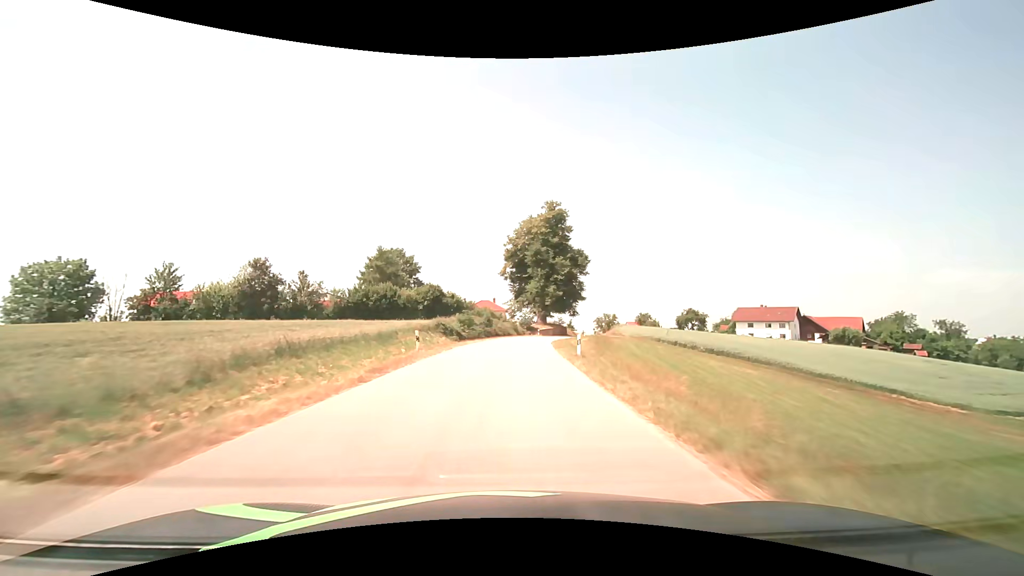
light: Day
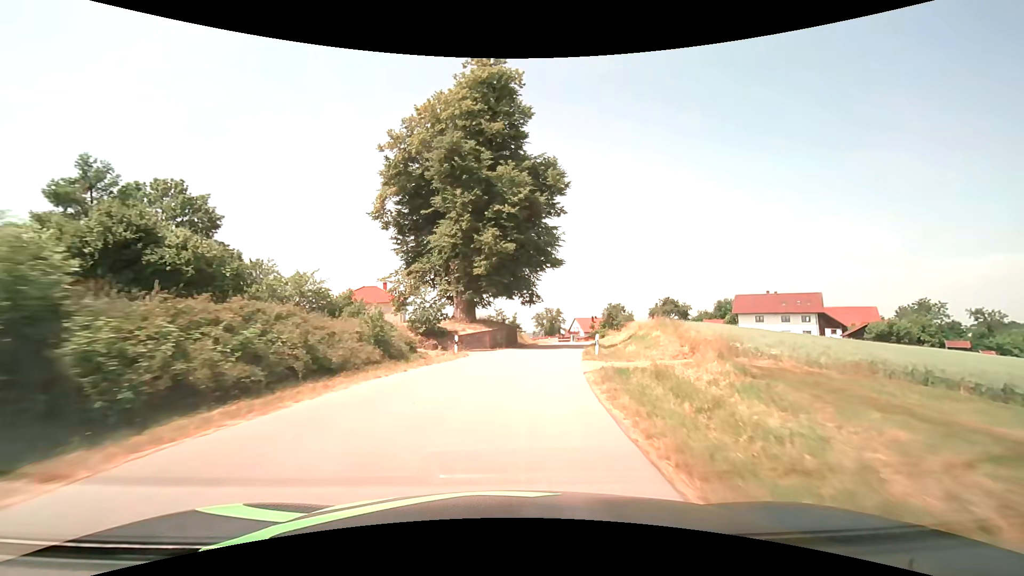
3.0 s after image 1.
(+3.1, +48.9) m; +9°
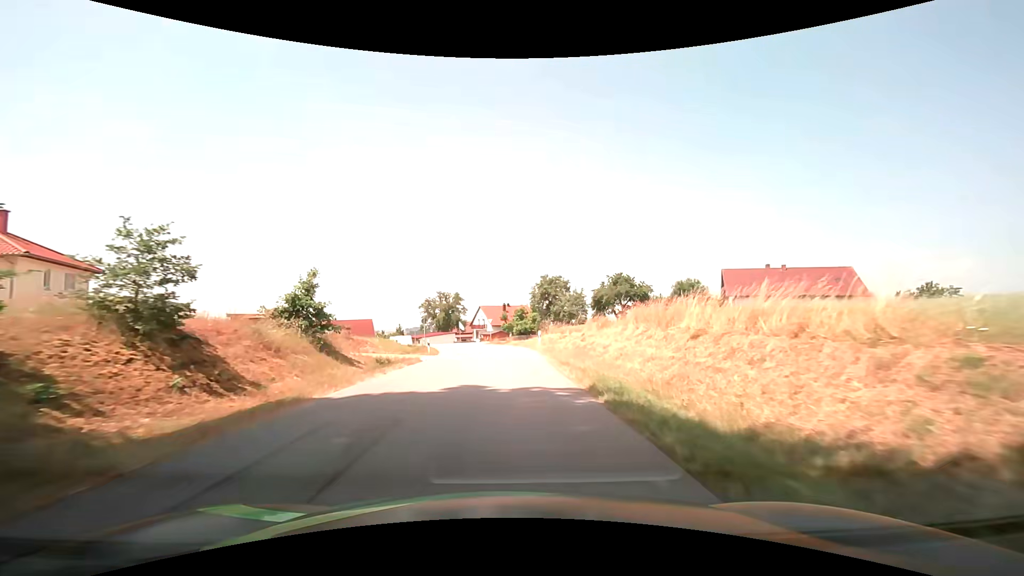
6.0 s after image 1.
(+4.9, +42.4) m; +11°
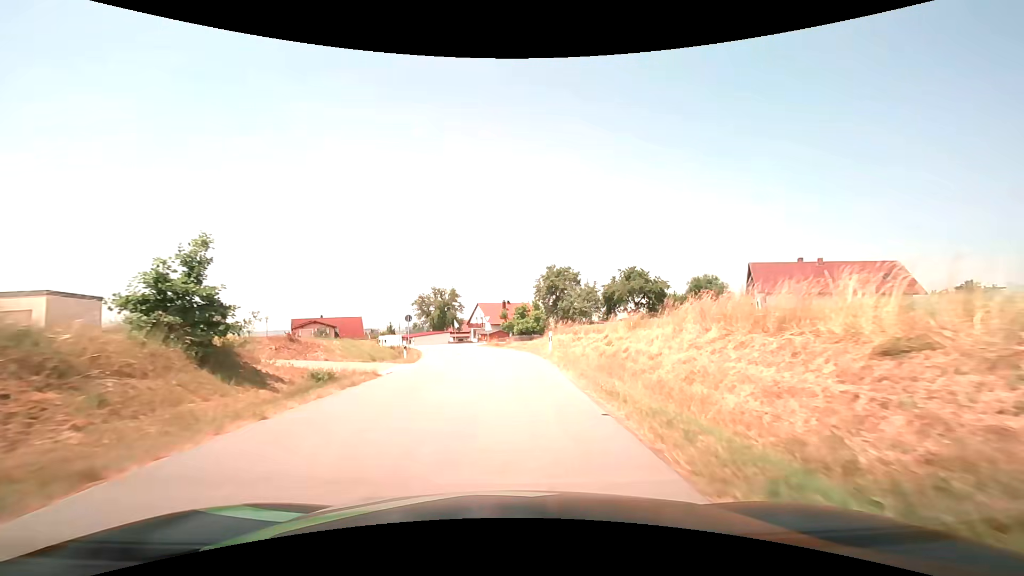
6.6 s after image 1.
(0.0, +7.8) m; 0°
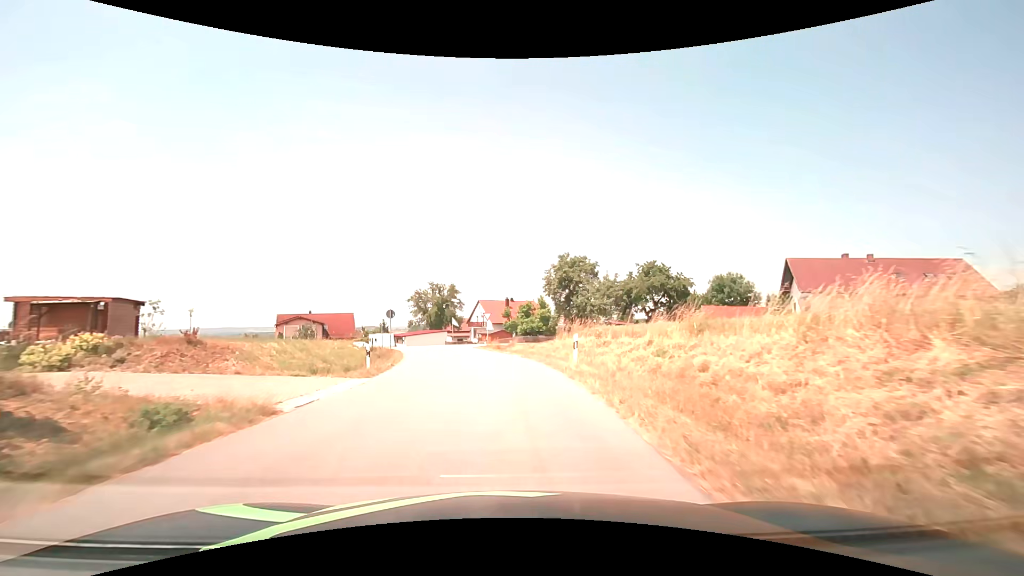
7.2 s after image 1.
(0.0, +7.3) m; 0°
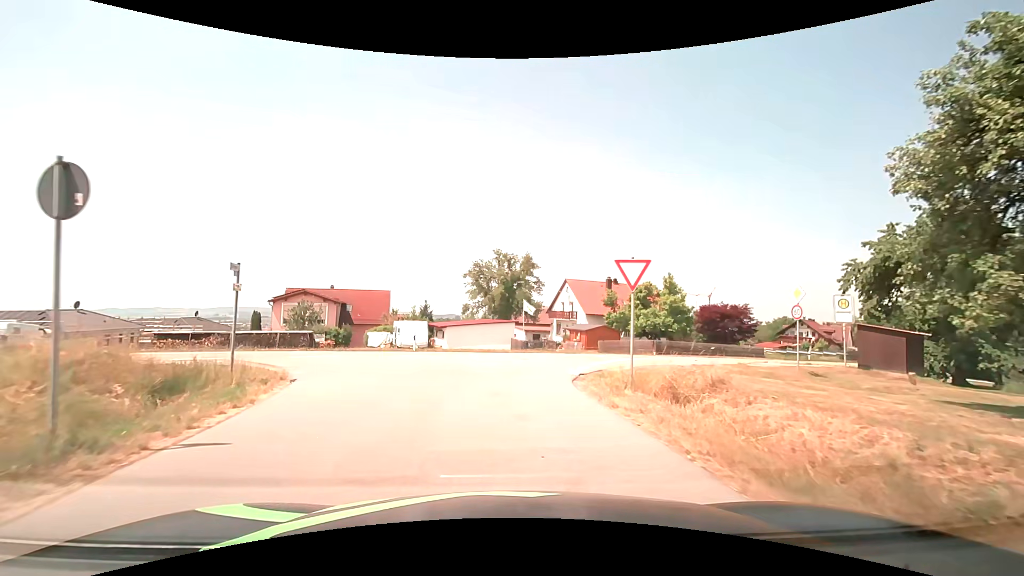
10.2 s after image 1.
(-2.3, +29.0) m; -9°
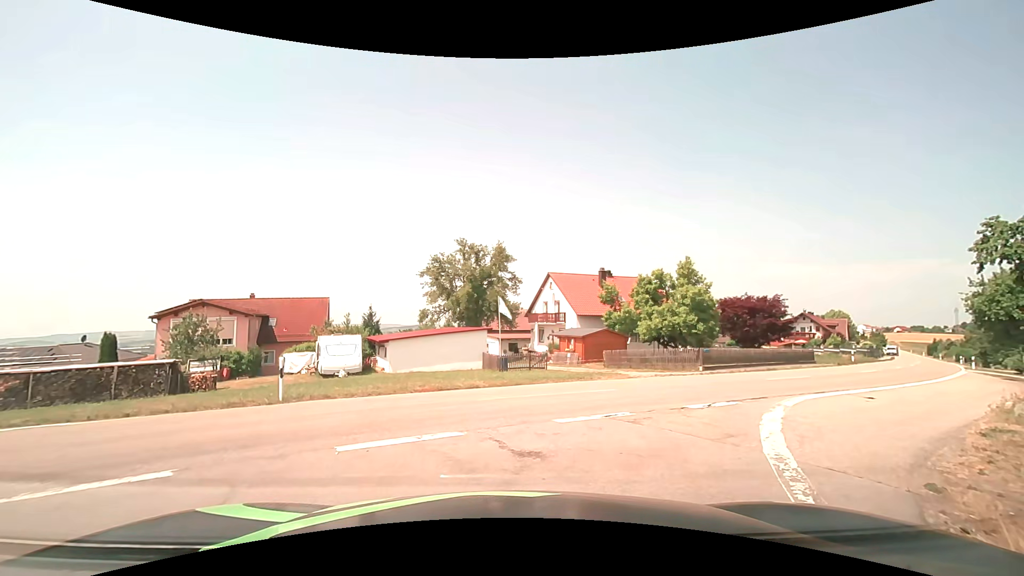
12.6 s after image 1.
(0.0, +12.0) m; +5°
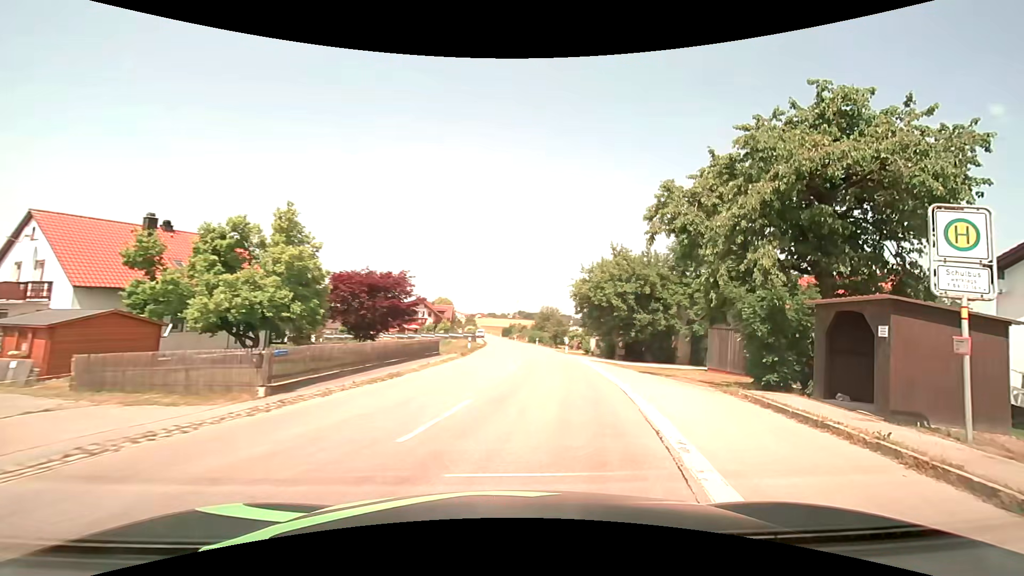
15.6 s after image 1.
(+4.2, +12.8) m; +40°
(+1, +10) (+2, +20) (+3, +30) (+3, +40) (+3, +50) (+3, +60) (+3, +70) (+3, +80) (+3, +90) (+3, +100) m
